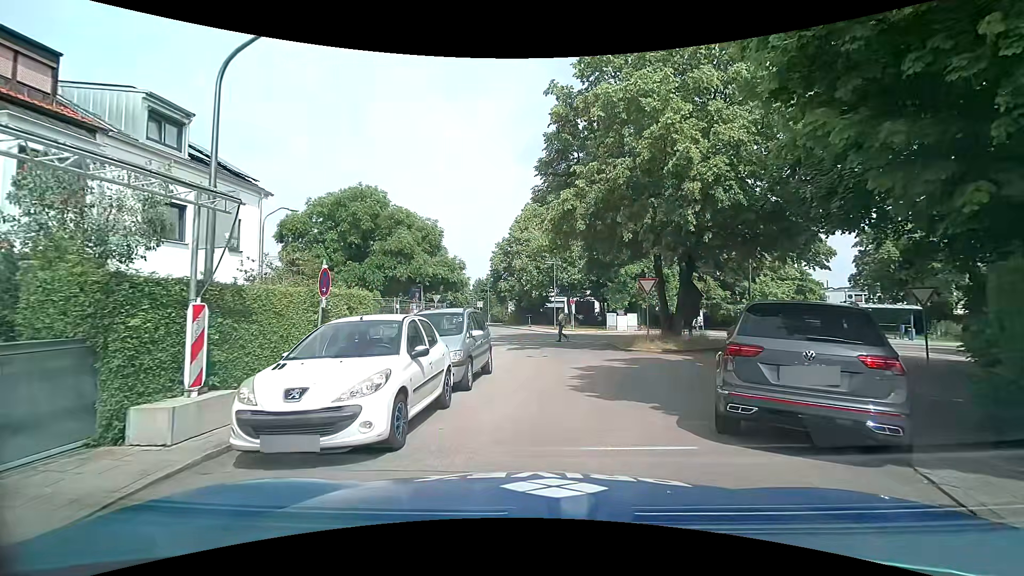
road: residential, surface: asphalt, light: Day
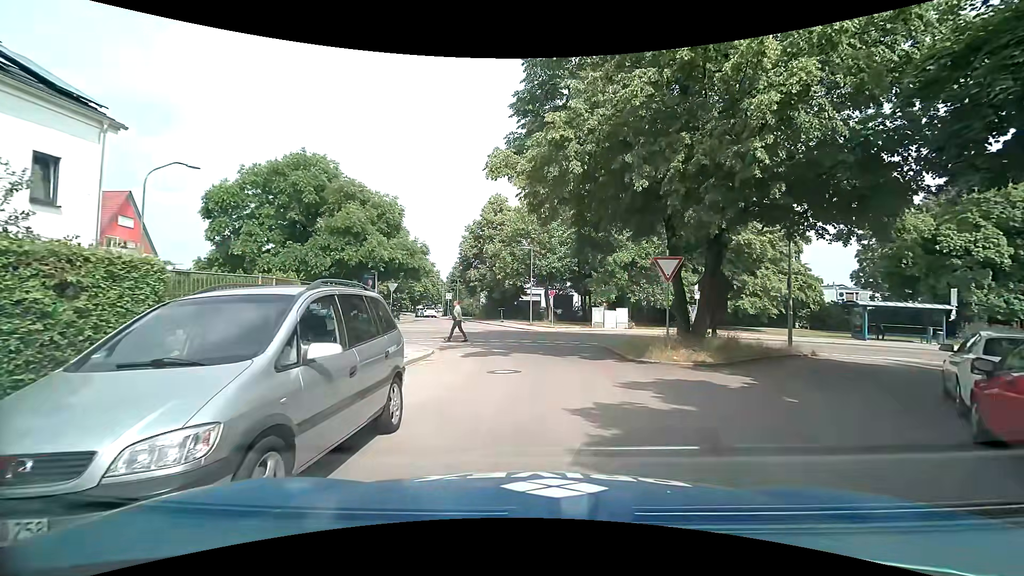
(+0.1, +6.6) m; +4°
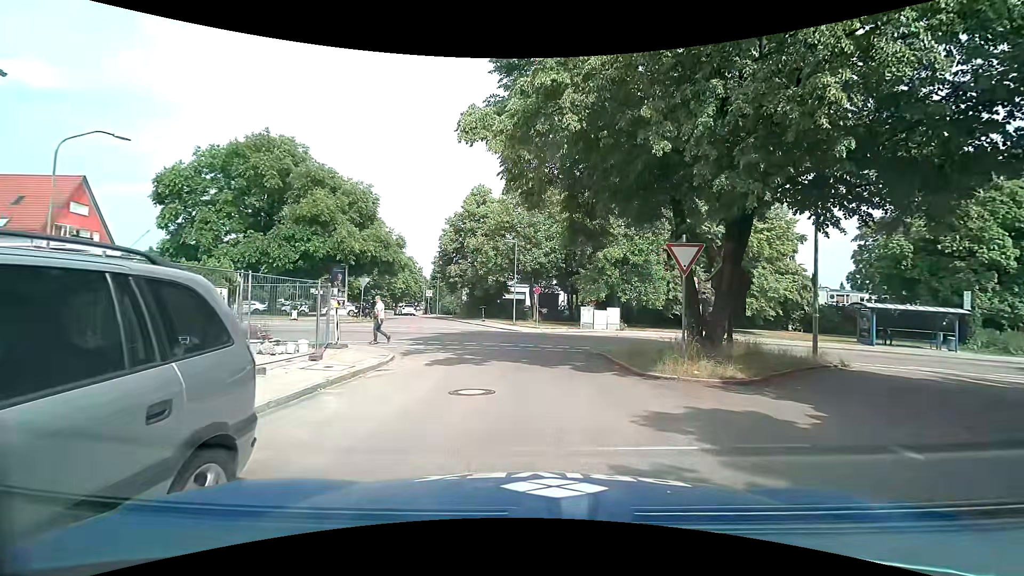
(0.0, +3.0) m; +4°
